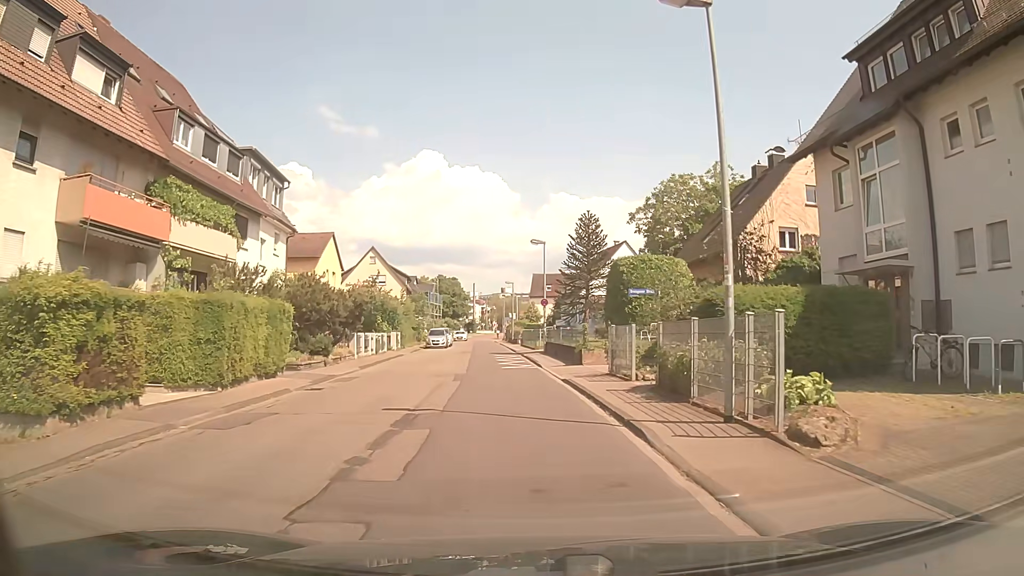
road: tertiary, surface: asphalt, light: Day
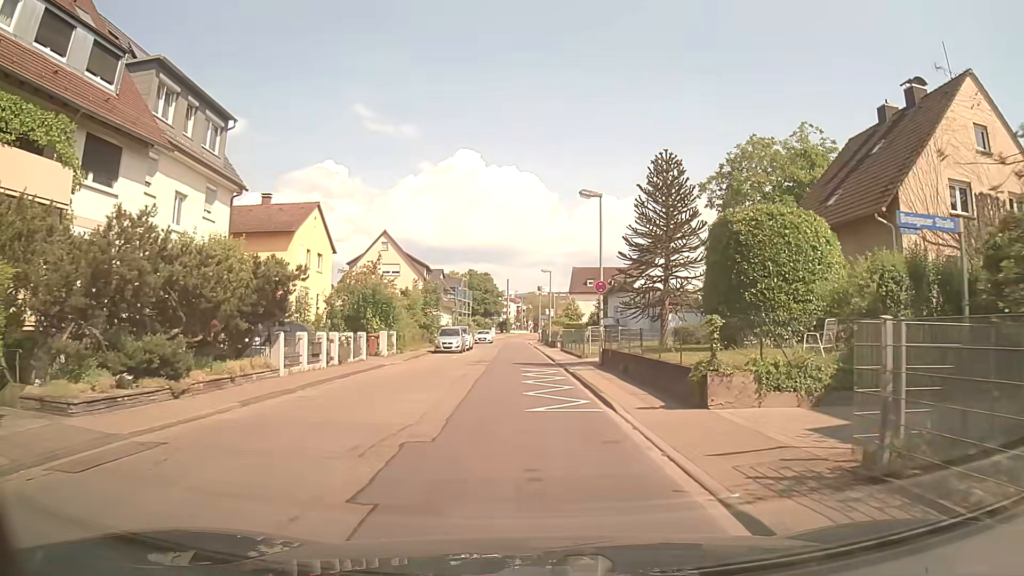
(-0.2, +13.1) m; -3°
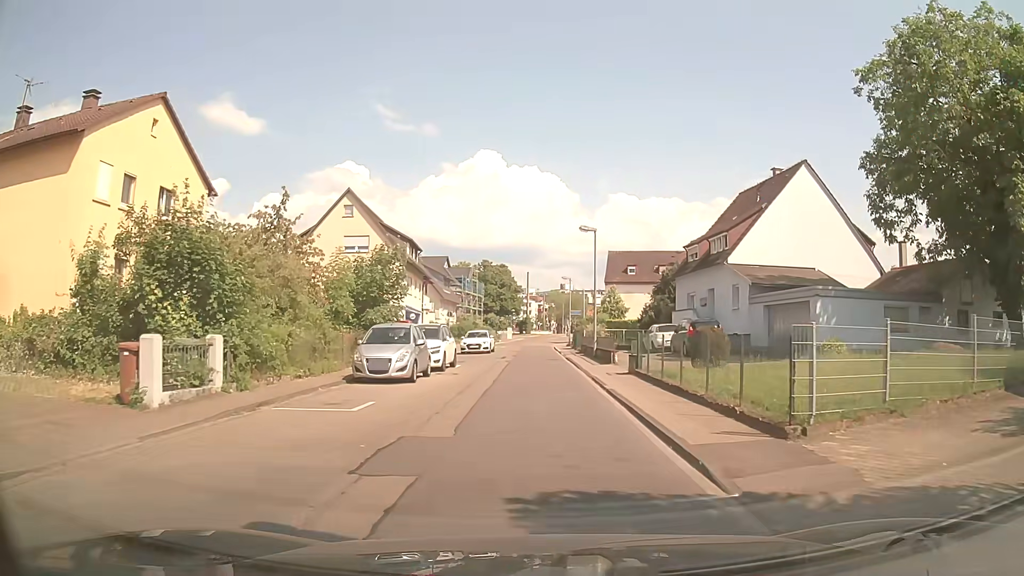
(-0.2, +22.4) m; -1°
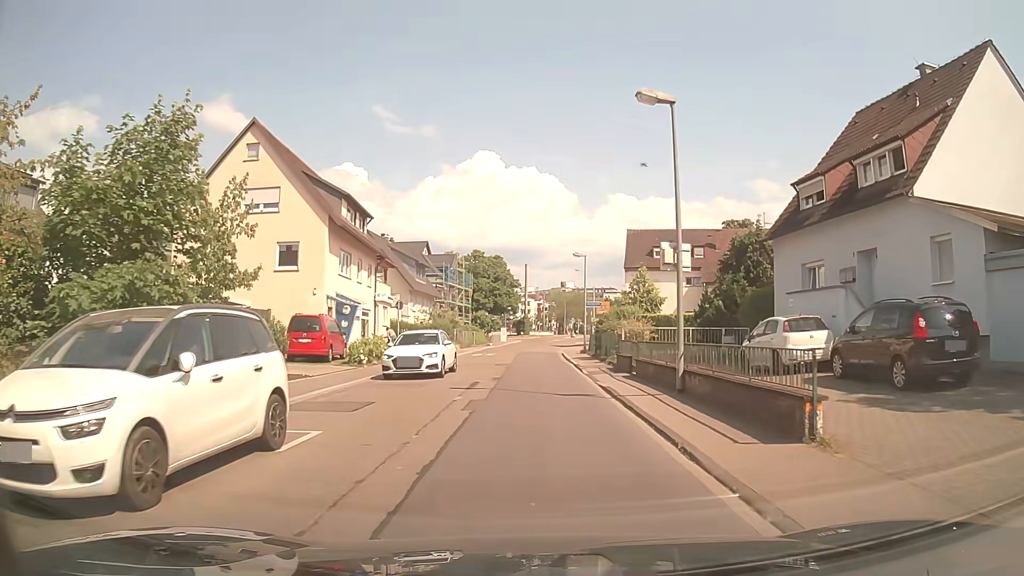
(0.0, +18.2) m; 0°
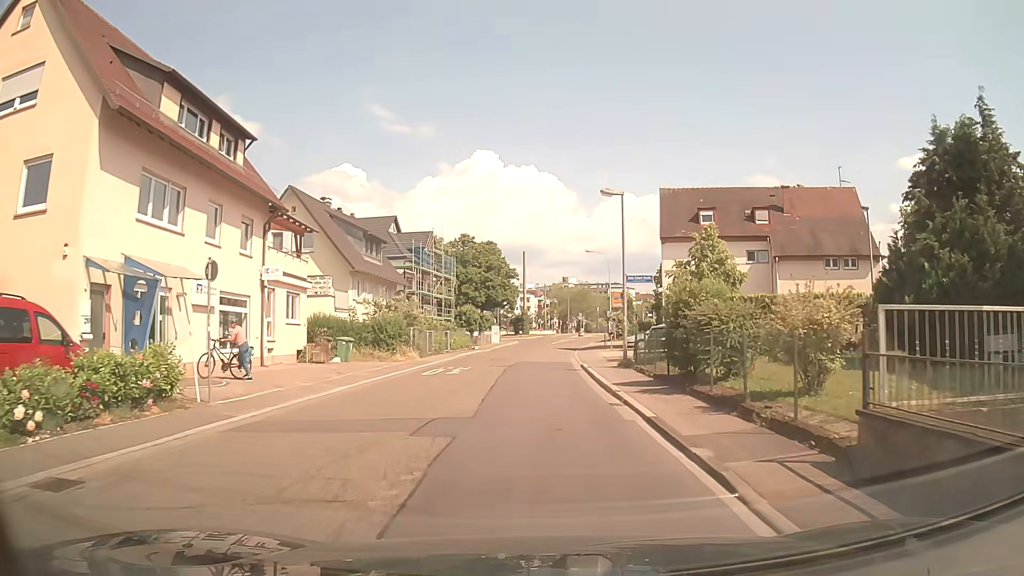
(+0.1, +18.4) m; -1°
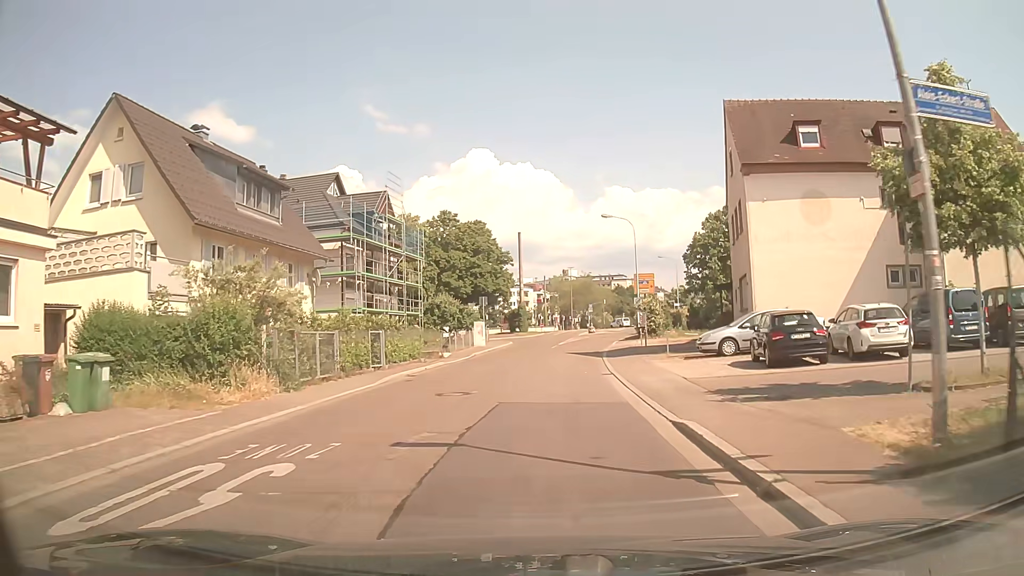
(+0.3, +18.5) m; +1°
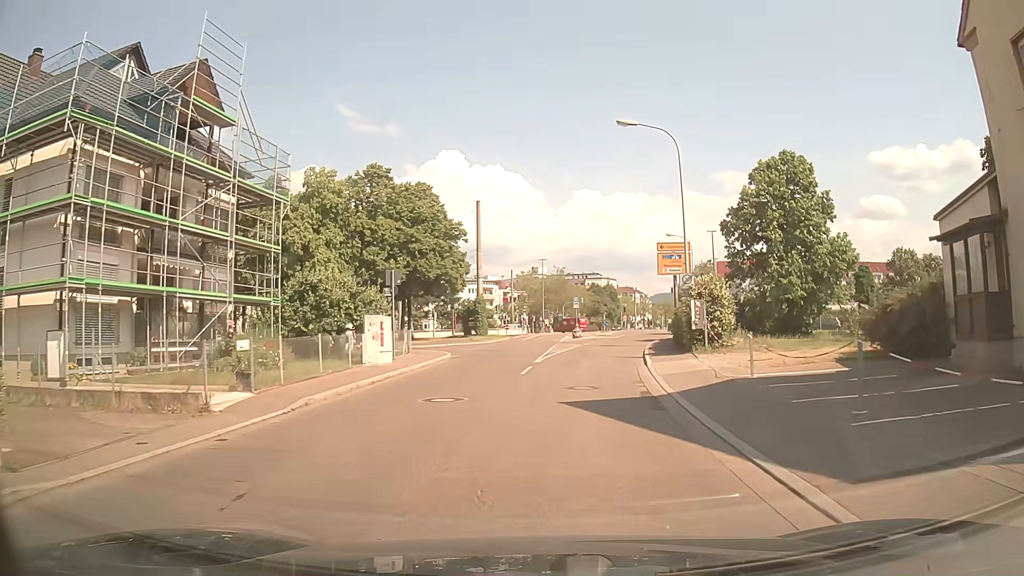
(+0.3, +23.4) m; +3°
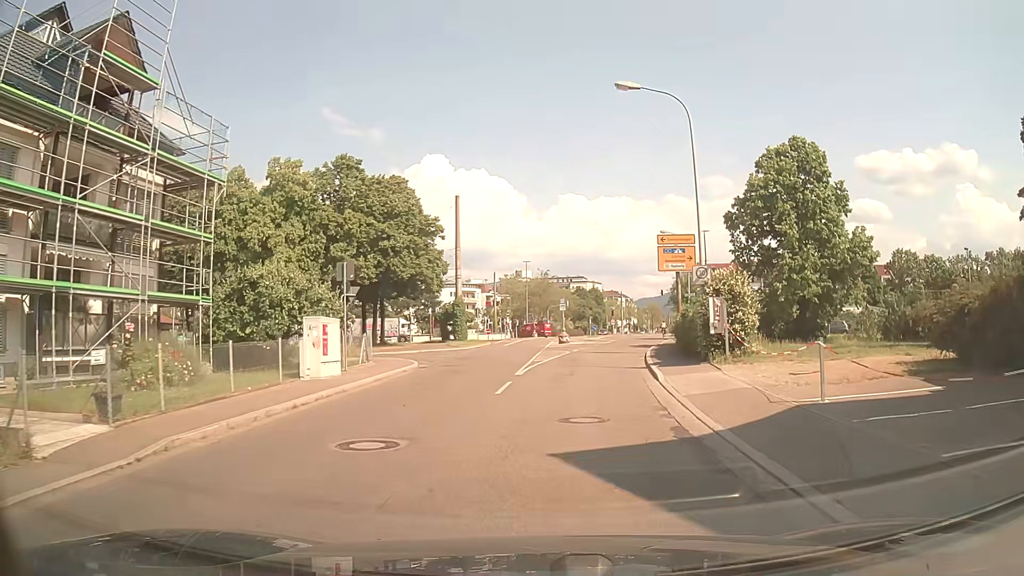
(0.0, +4.7) m; +1°
(0, +10) (+1, +20) (+2, +30) (+4, +40) (+6, +50) (+8, +59) (+11, +69) (+13, +79) (+15, +88) (+17, +98) m
